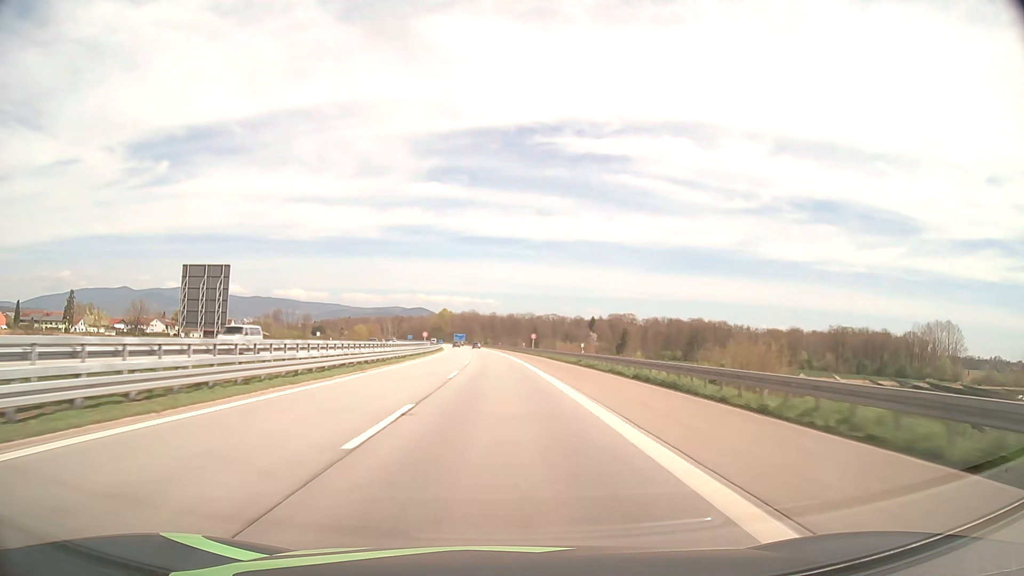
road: motorway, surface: asphalt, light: Day
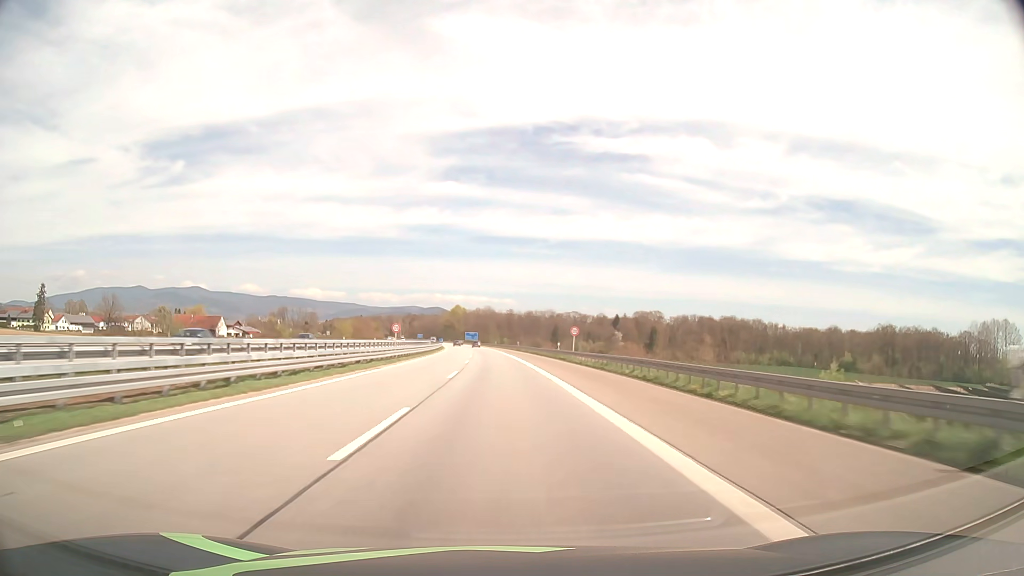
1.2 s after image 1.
(-0.5, +37.0) m; -2°
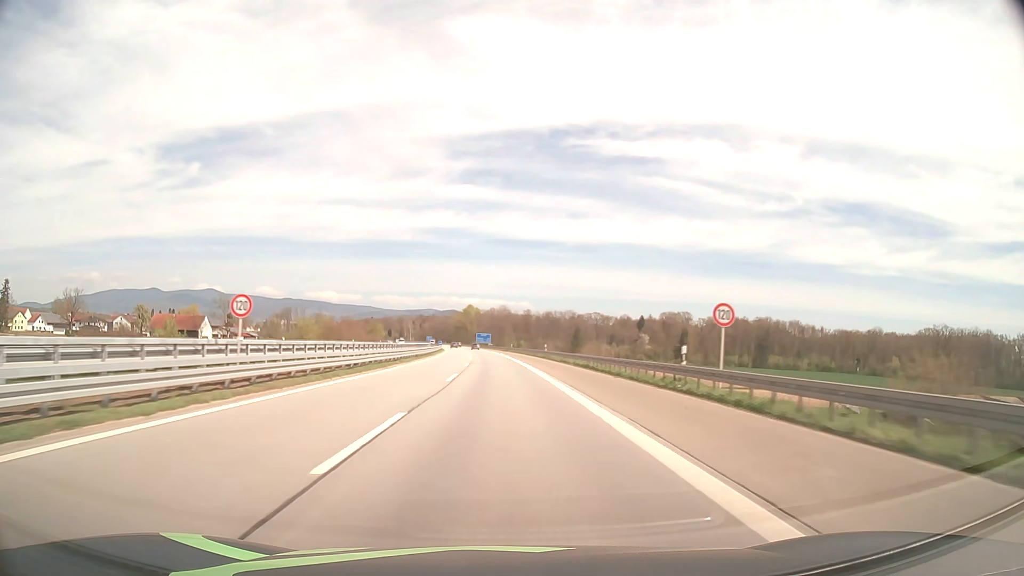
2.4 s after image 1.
(-0.3, +36.8) m; -1°
(0, +10) (0, +20) (0, +30) (-1, +40) (-1, +50) (-1, +60) (-2, +70) (-2, +80) (-3, +90) (-3, +100) m
